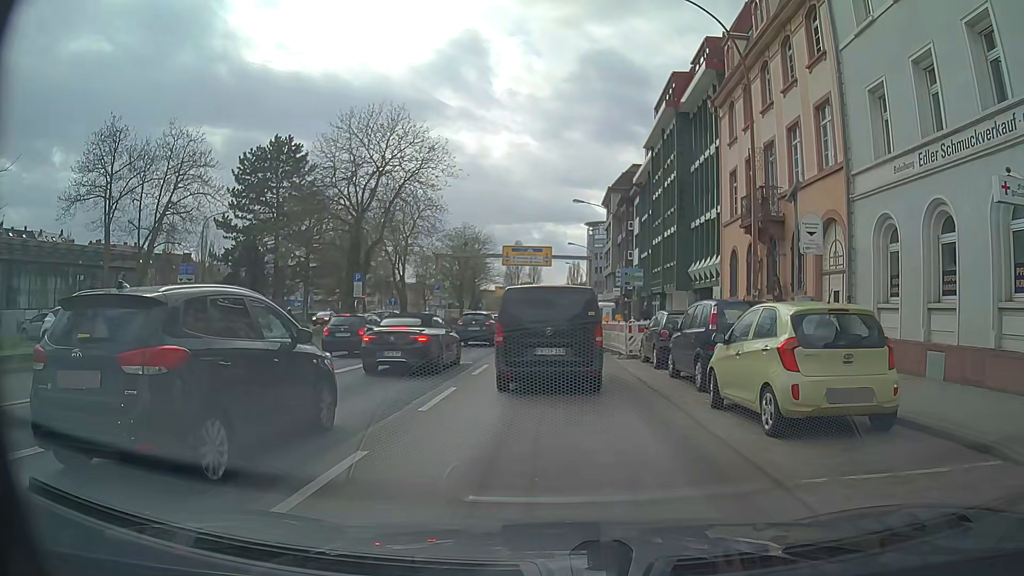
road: primary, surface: asphalt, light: Day
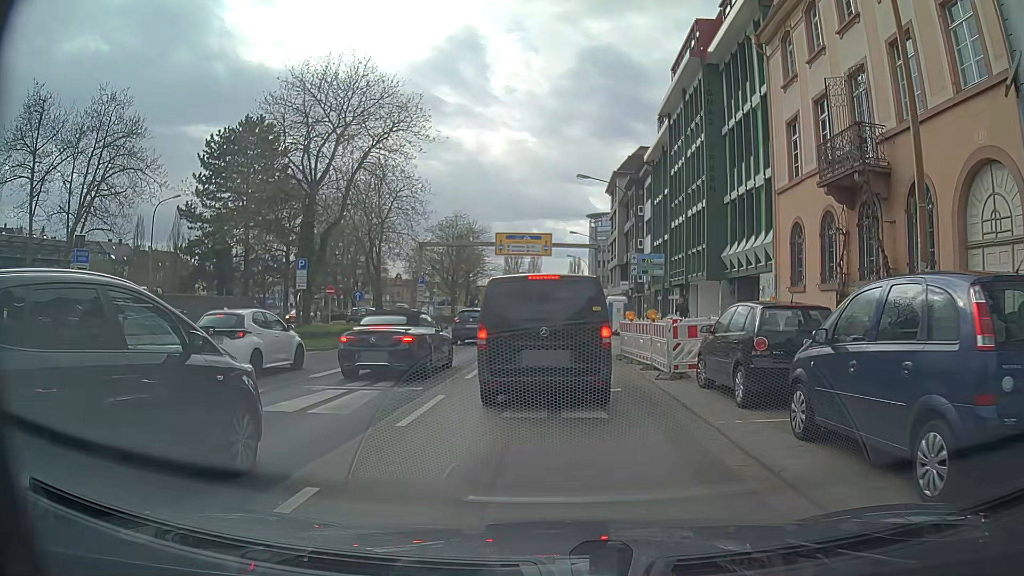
(+0.1, +7.6) m; +1°
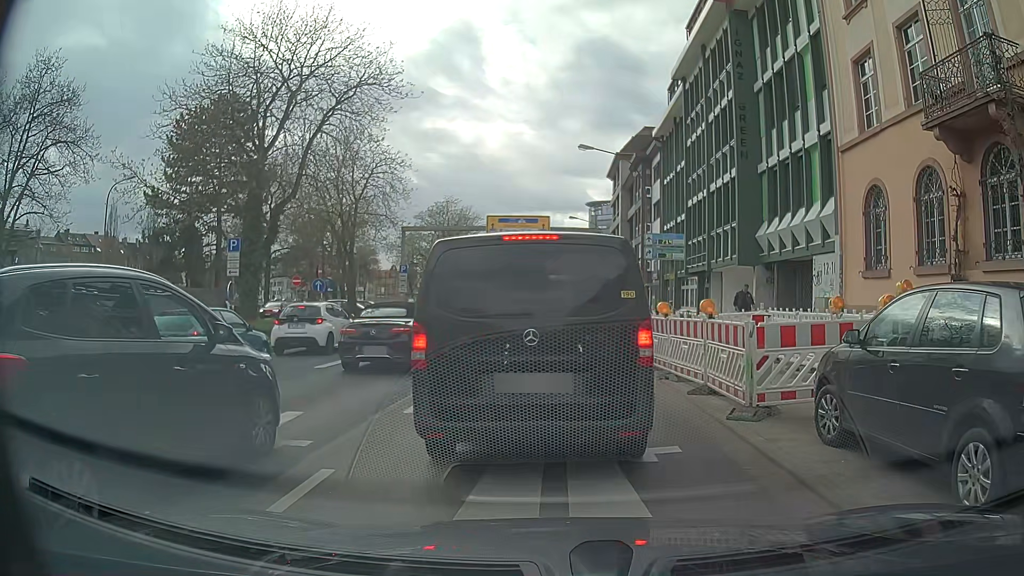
(0.0, +5.2) m; +1°
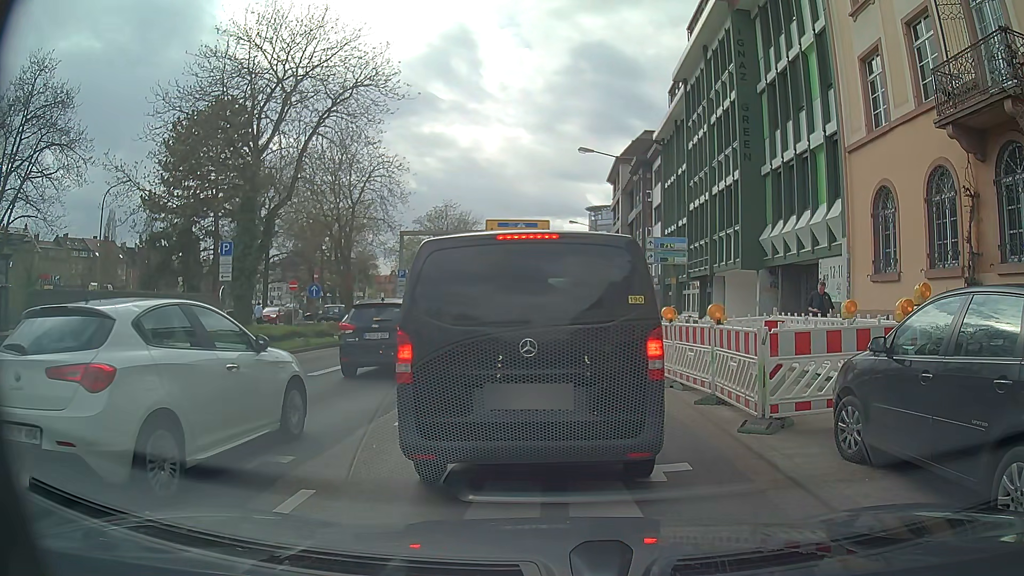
(0.0, +0.5) m; 0°
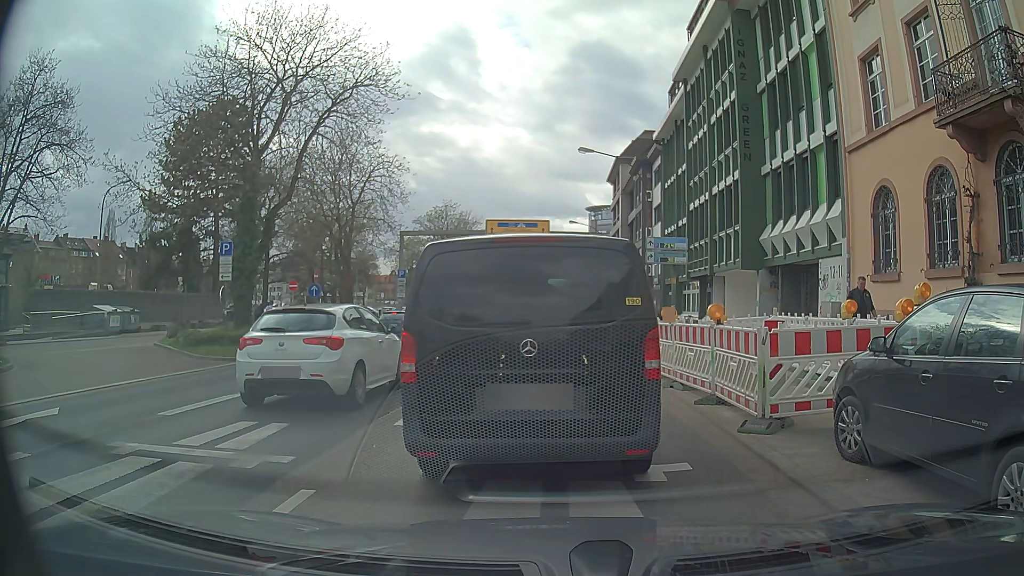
(0.0, 0.0) m; 0°
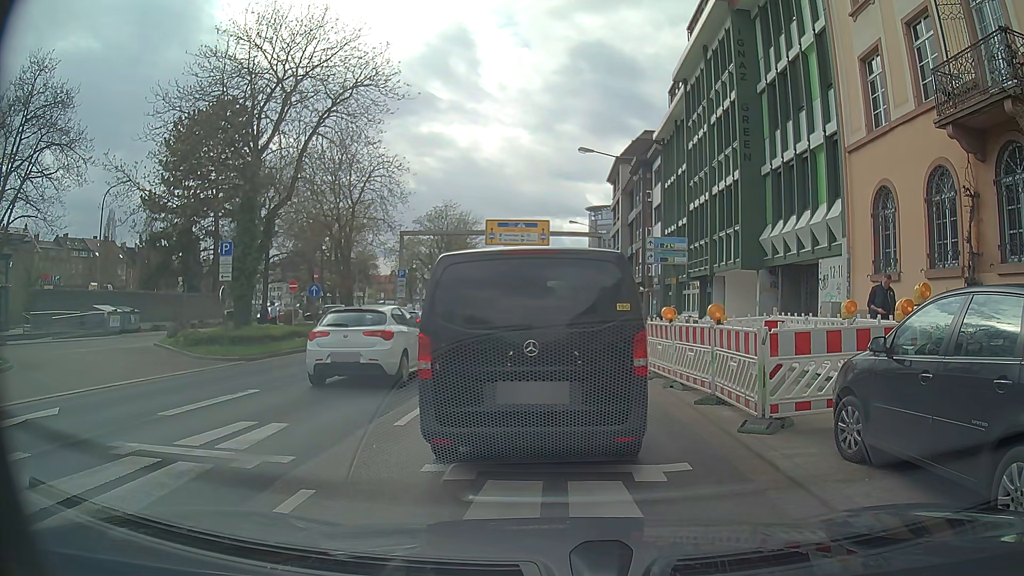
(0.0, 0.0) m; 0°
